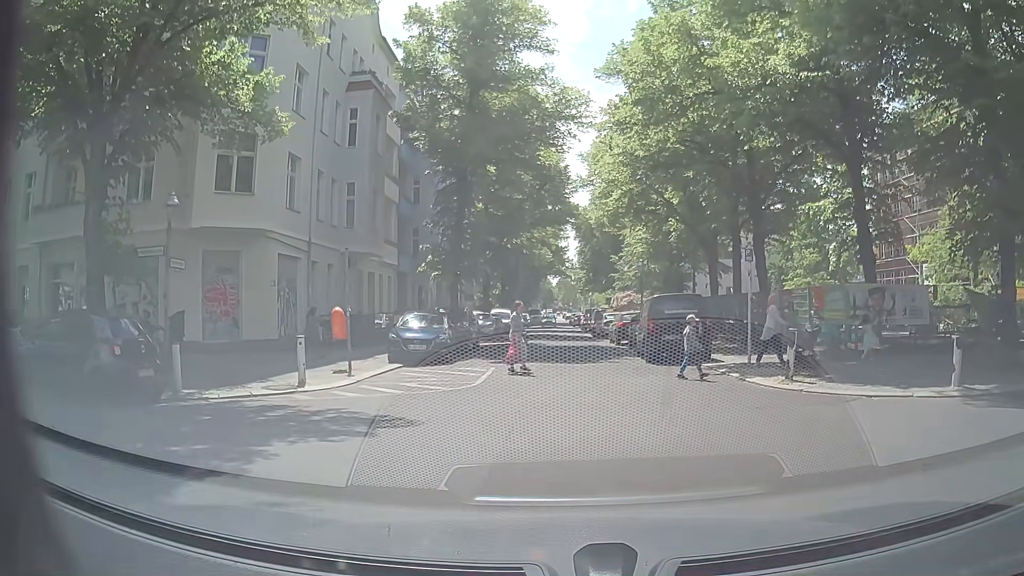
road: residential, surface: asphalt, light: Day
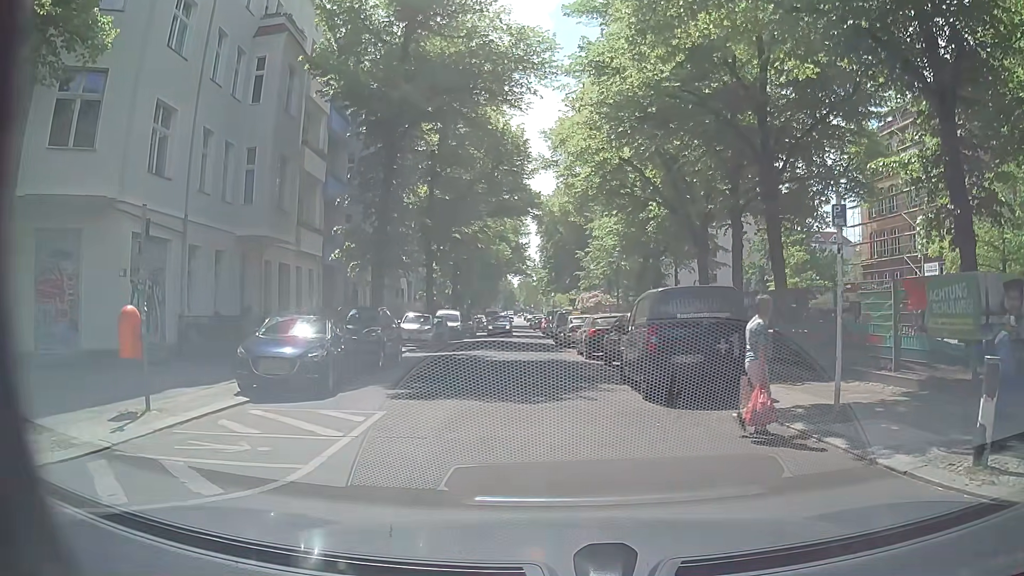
(0.0, +7.3) m; +2°
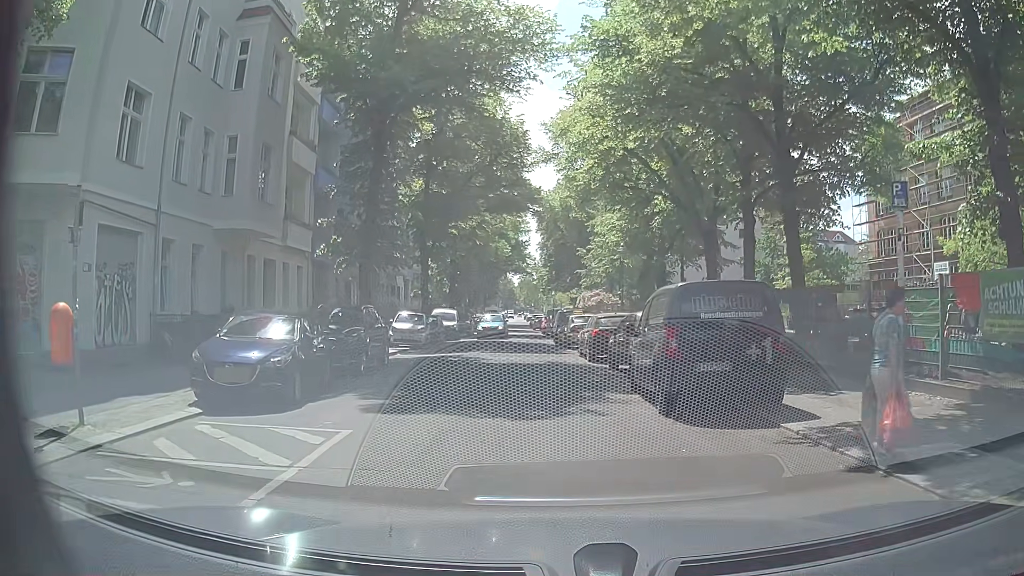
(0.0, +1.7) m; -1°
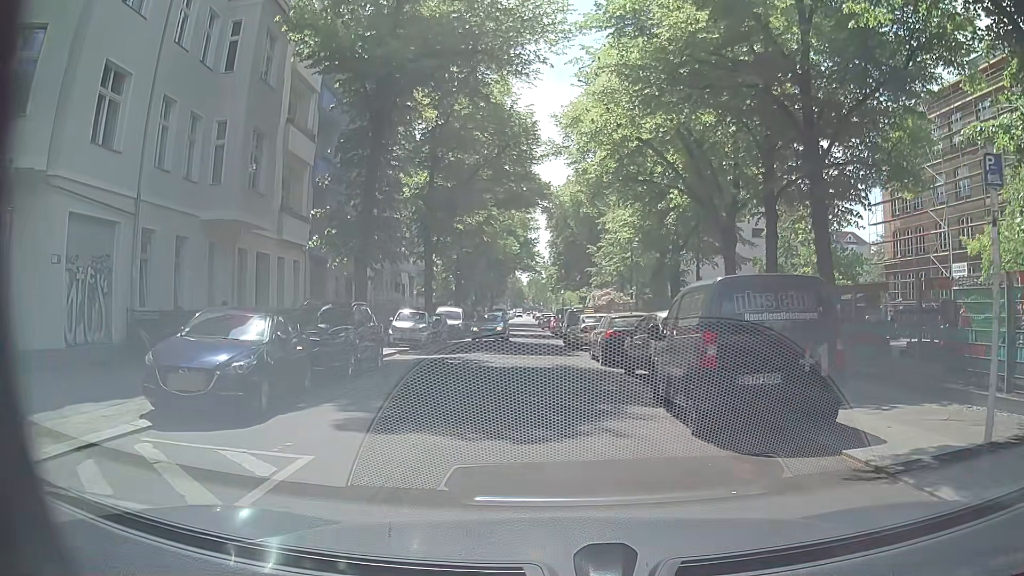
(0.0, +1.6) m; 0°
